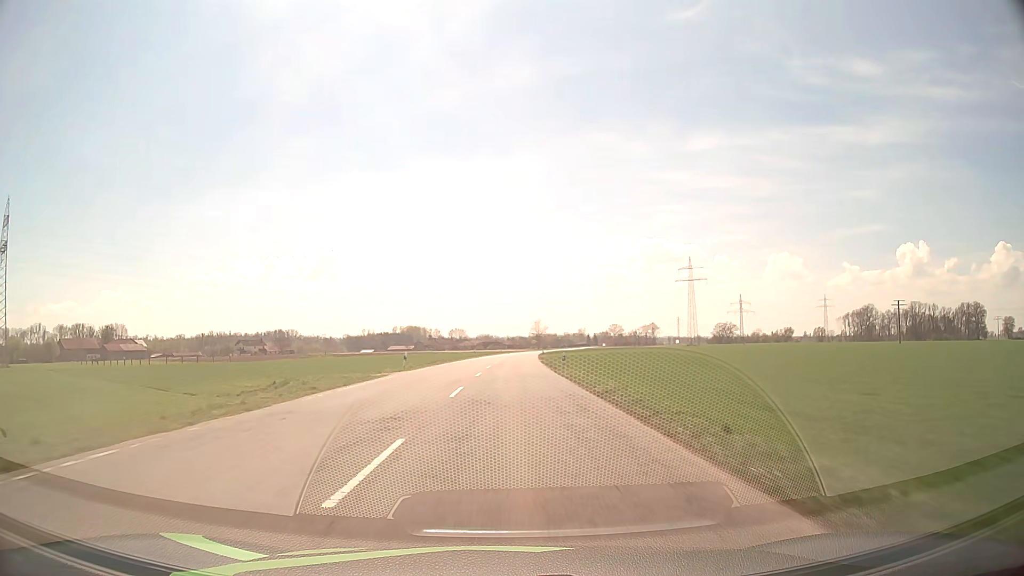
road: secondary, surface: asphalt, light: Day
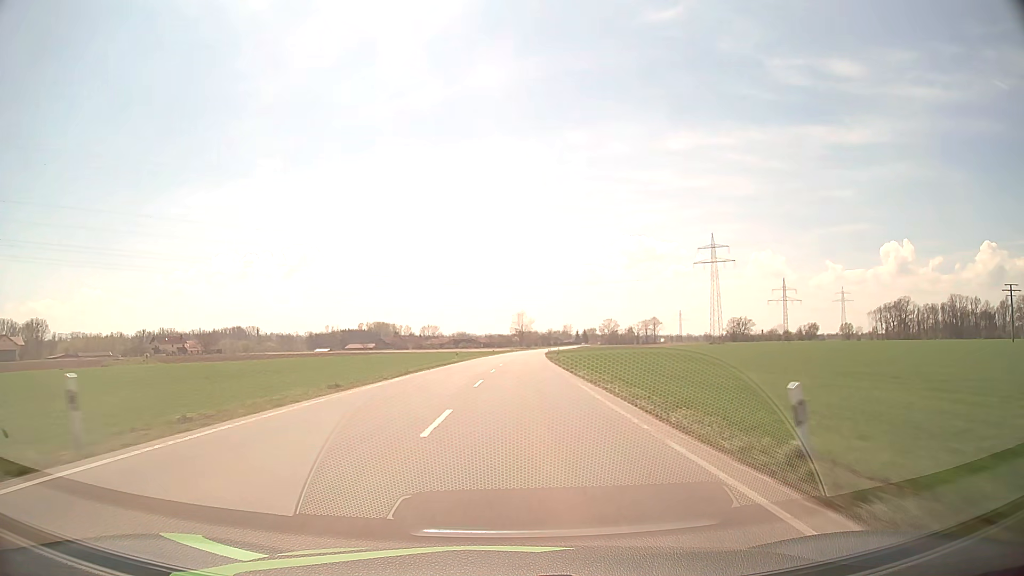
(+1.2, +79.8) m; +2°
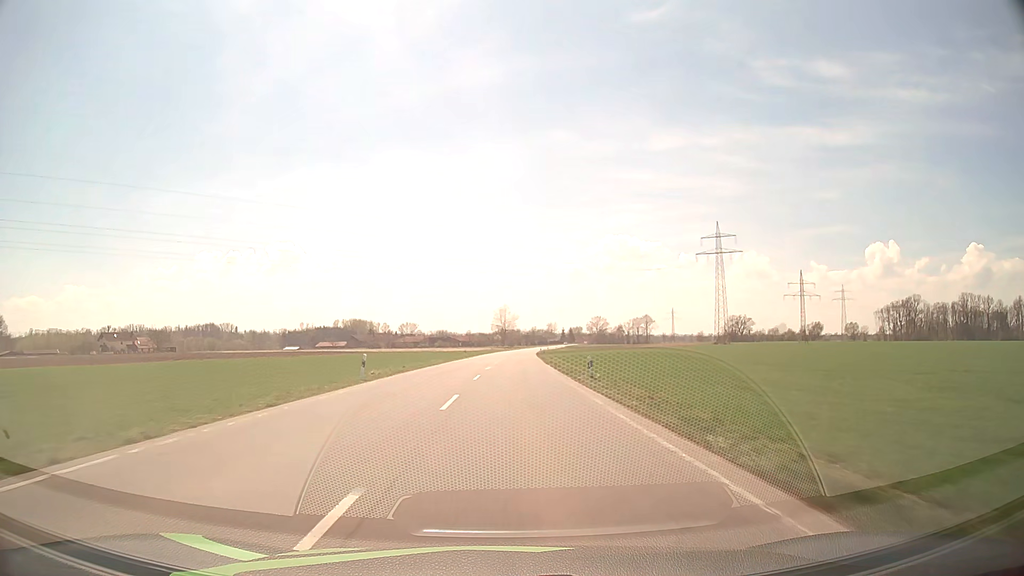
(+0.5, +32.0) m; +2°
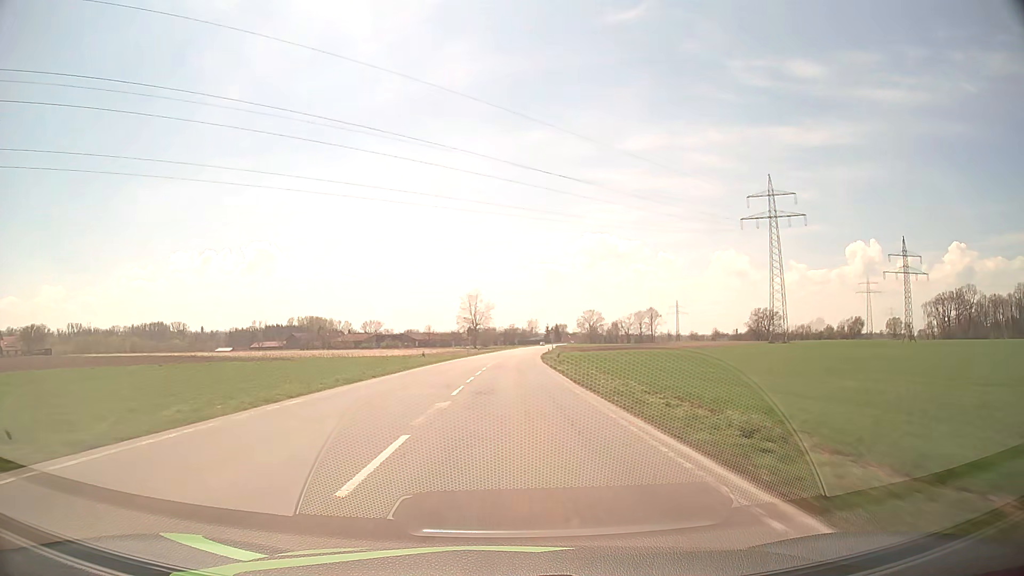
(+1.3, +80.5) m; +2°
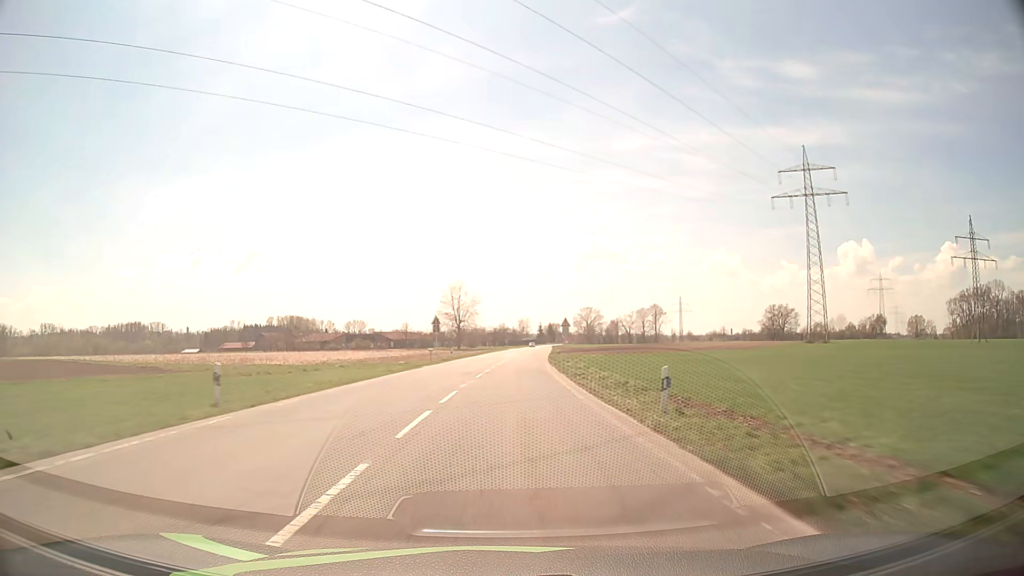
(+0.2, +32.4) m; +1°
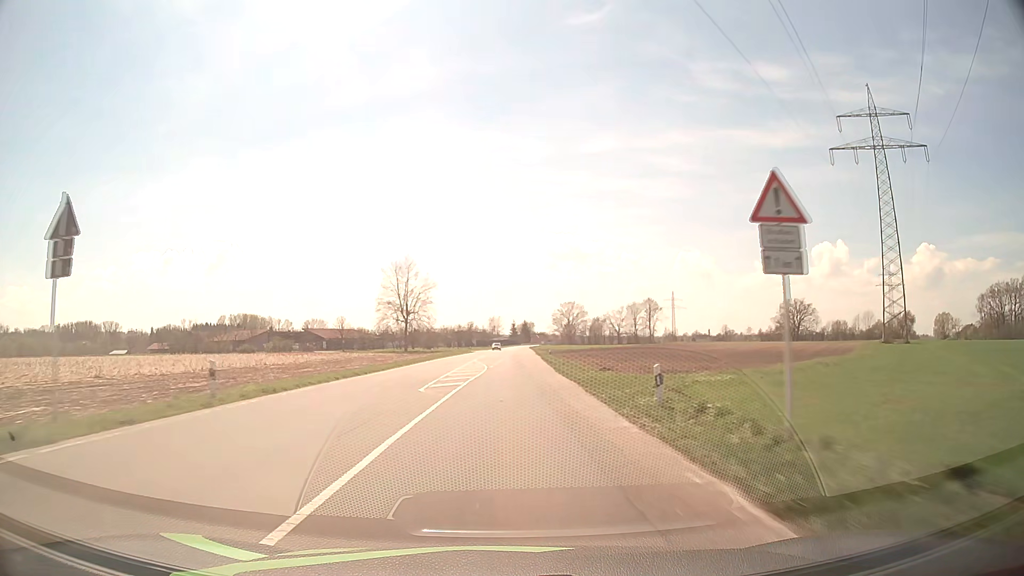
(+1.0, +48.4) m; +2°
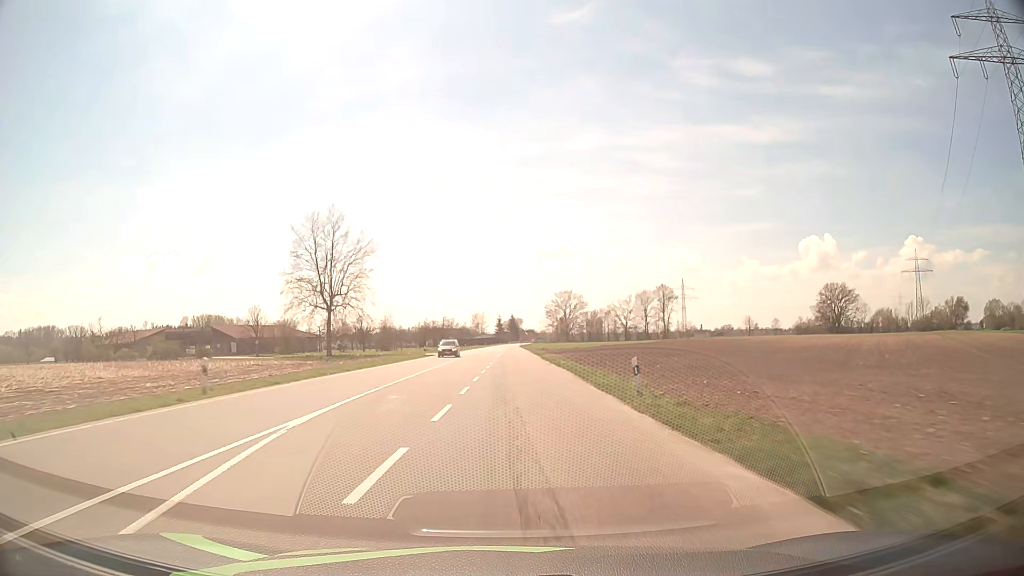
(+0.7, +48.0) m; +1°
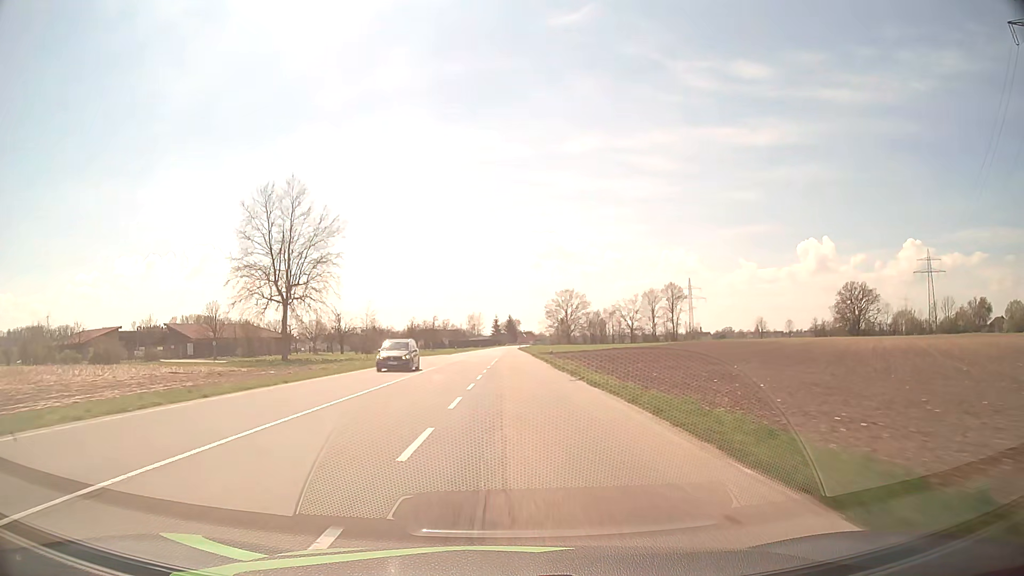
(0.0, +15.9) m; 0°
(0, +10) (0, +20) (0, +30) (0, +40) (0, +50) (0, +60) (0, +70) (0, +80) (0, +90) (0, +100) m
